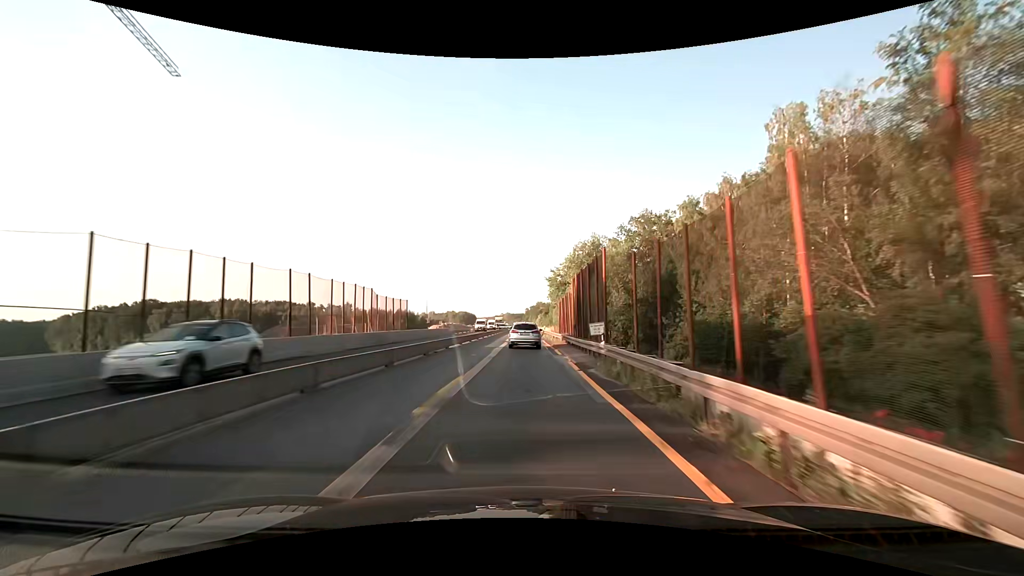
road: motorway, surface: asphalt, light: Day
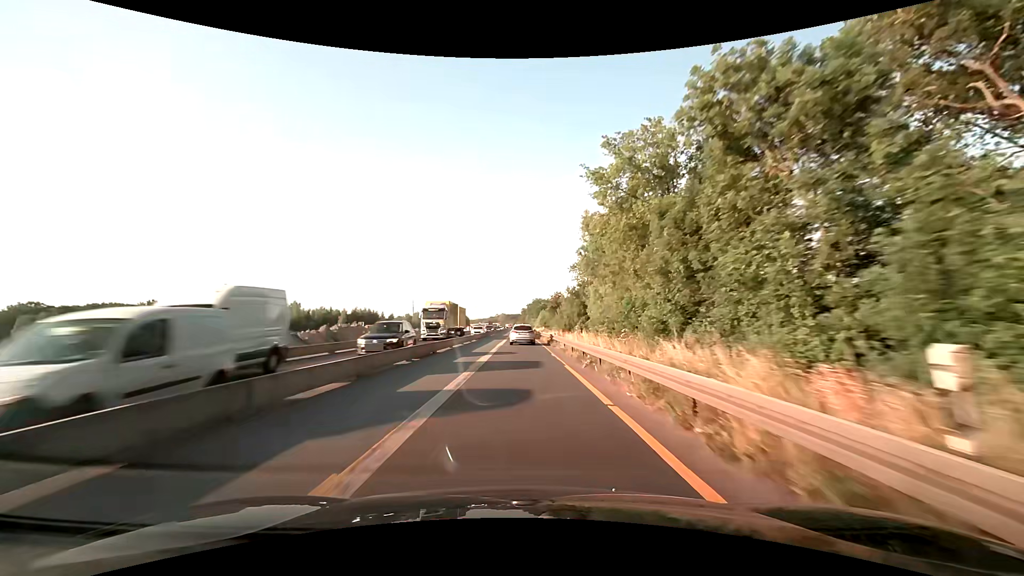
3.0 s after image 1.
(+0.3, +62.5) m; 0°
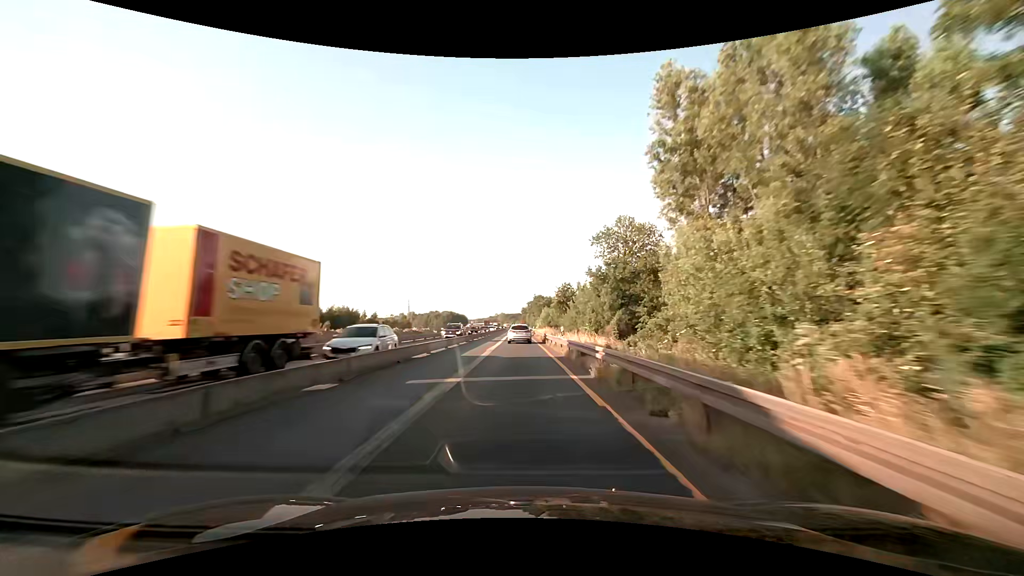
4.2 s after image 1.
(+0.1, +25.0) m; 0°
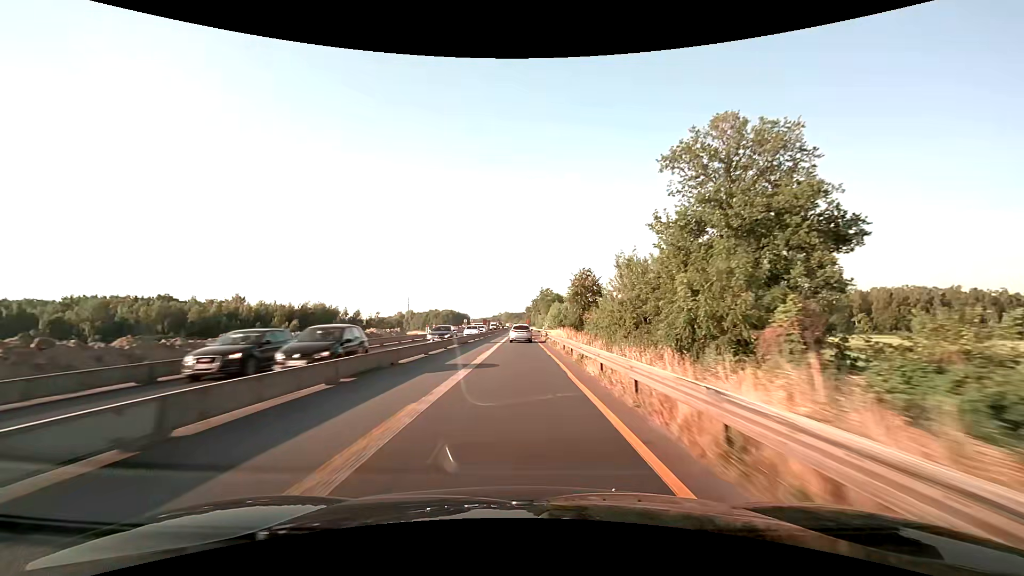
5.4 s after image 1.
(-0.1, +25.0) m; 0°
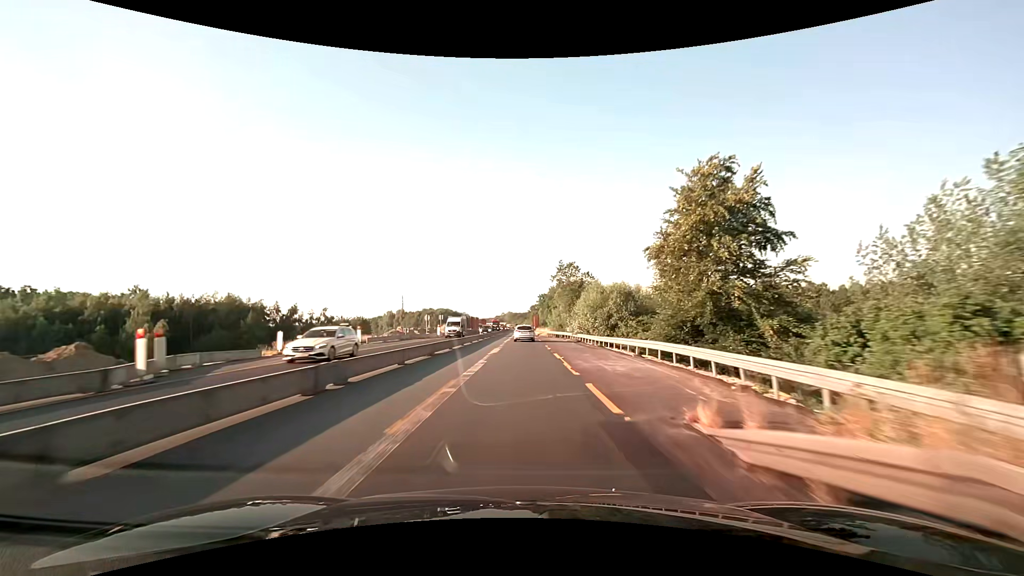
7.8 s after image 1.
(-0.6, +50.0) m; -1°
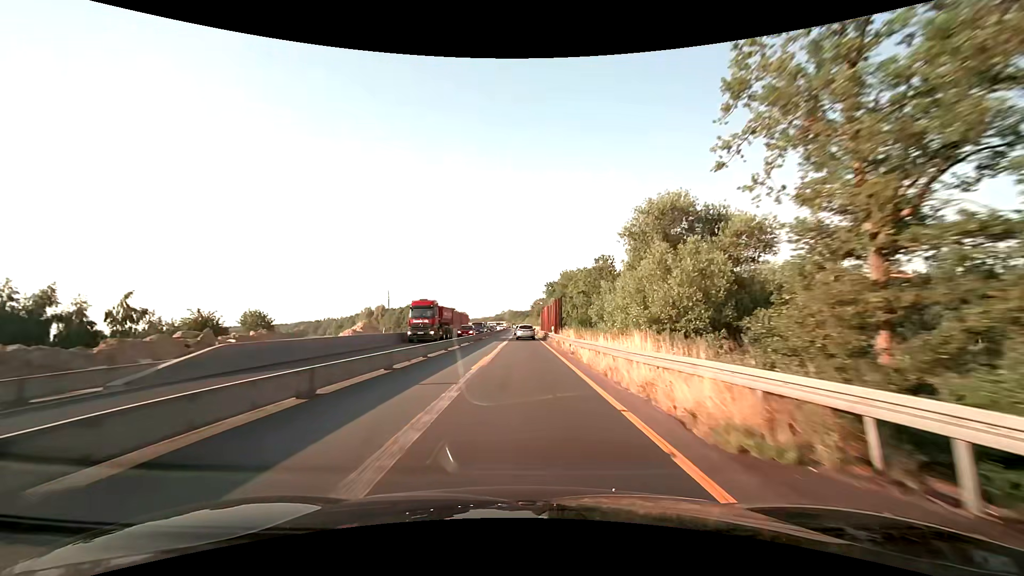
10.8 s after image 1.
(-0.1, +62.5) m; 0°
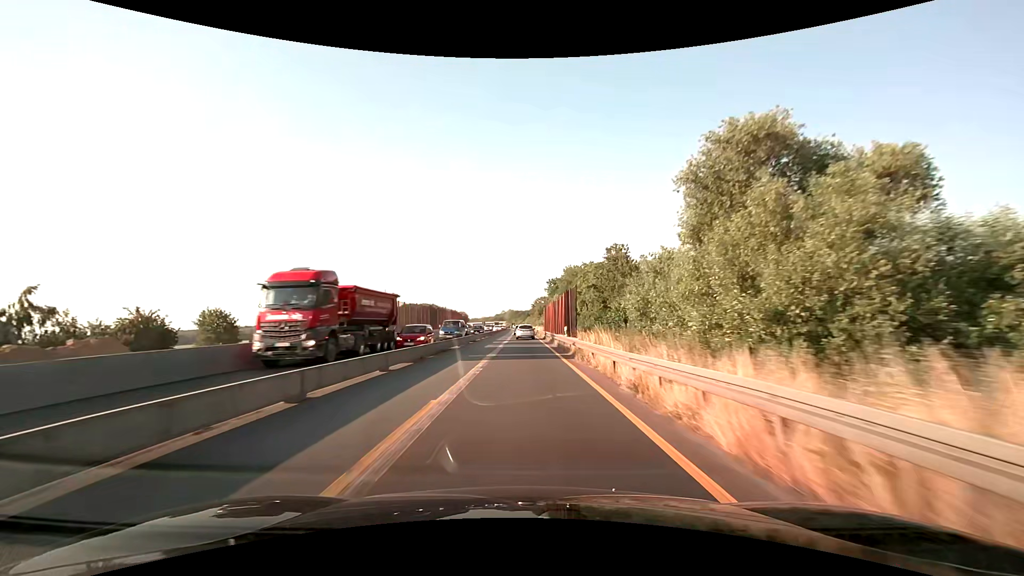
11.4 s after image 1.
(0.0, +12.5) m; 0°
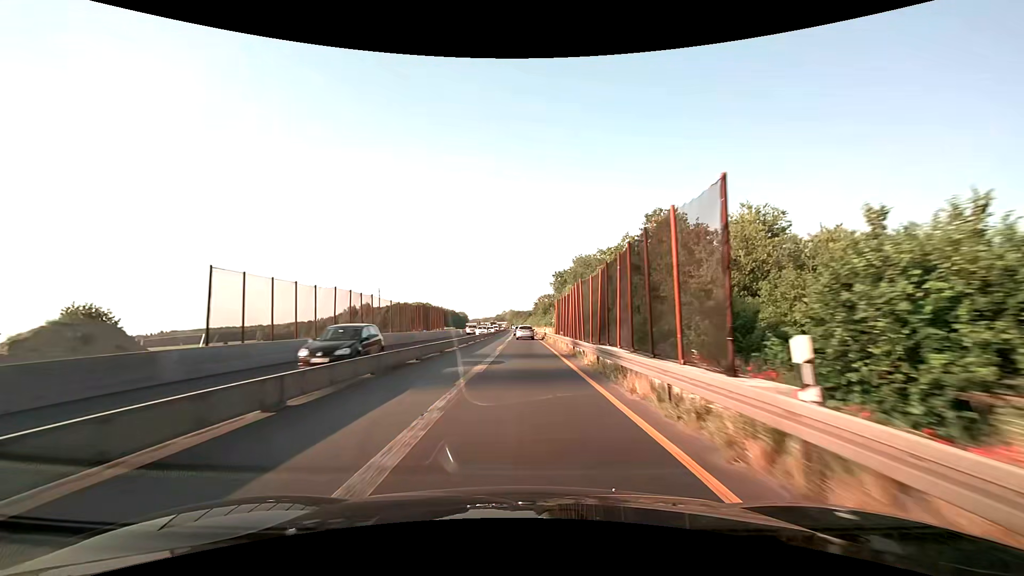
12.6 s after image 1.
(0.0, +25.0) m; 0°
(0, +10) (0, +20) (0, +30) (0, +40) (0, +50) (0, +60) (0, +70) (0, +80) (0, +90) (0, +100) m
